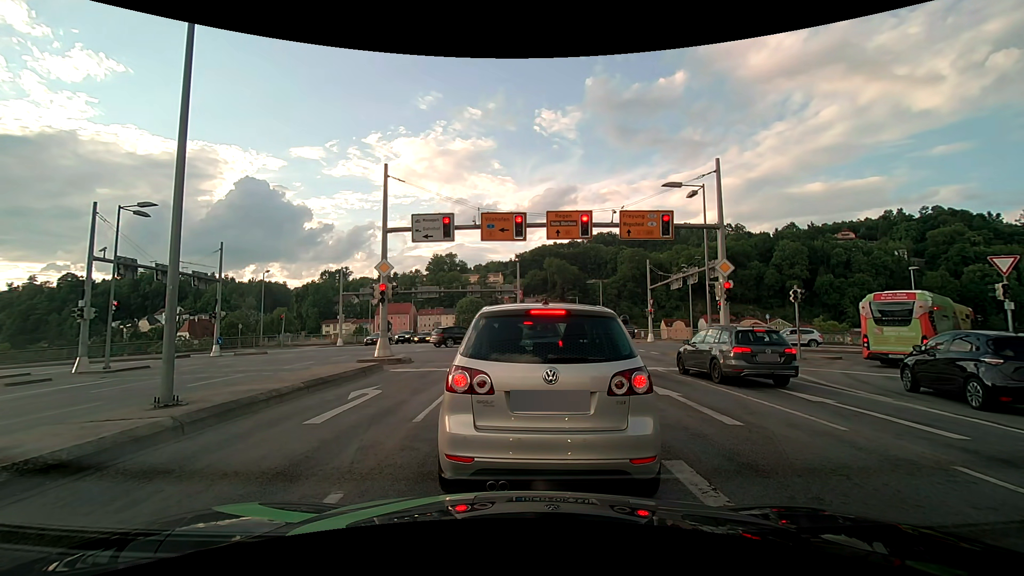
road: primary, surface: asphalt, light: Day
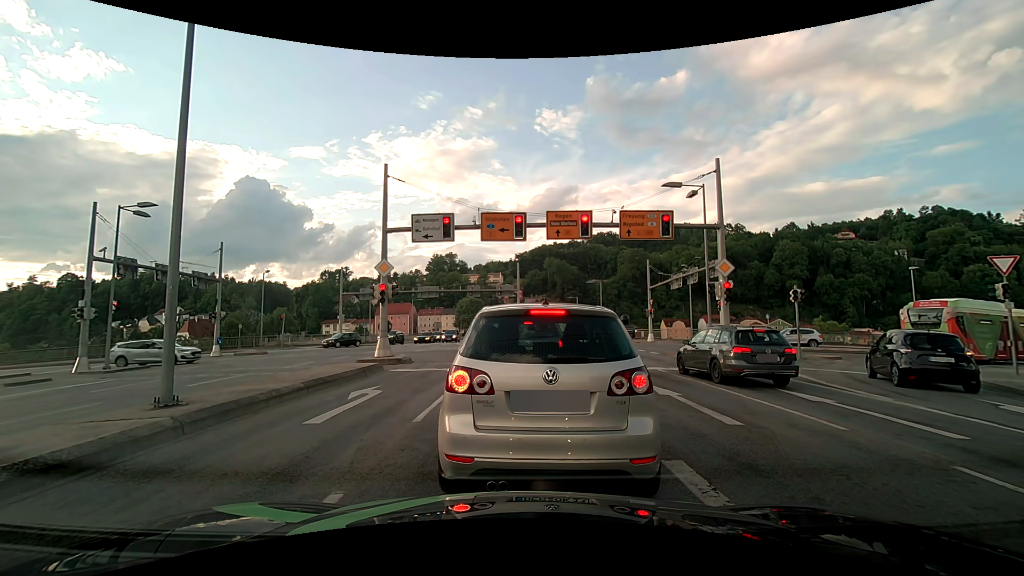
(0.0, 0.0) m; 0°
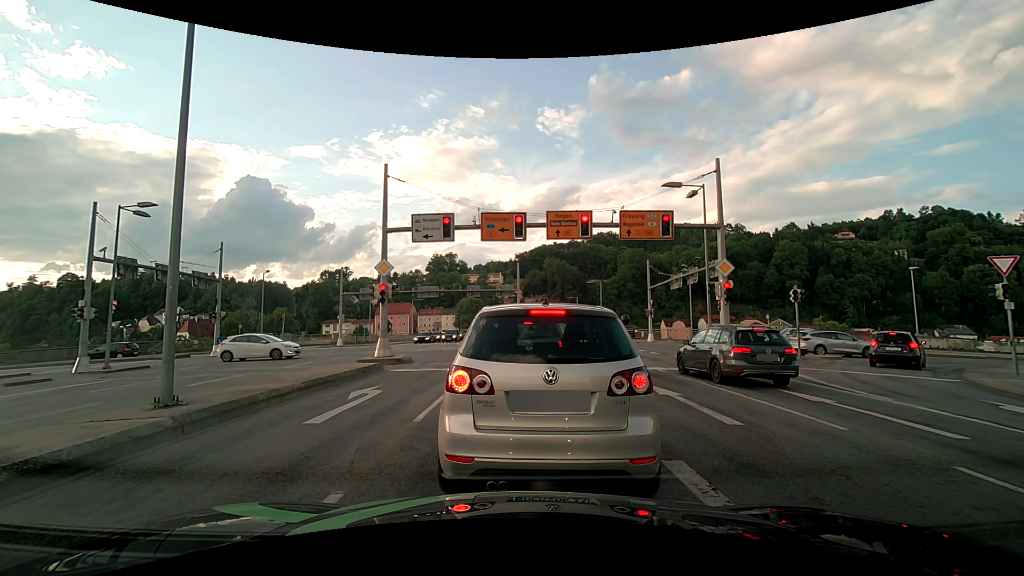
(0.0, 0.0) m; 0°
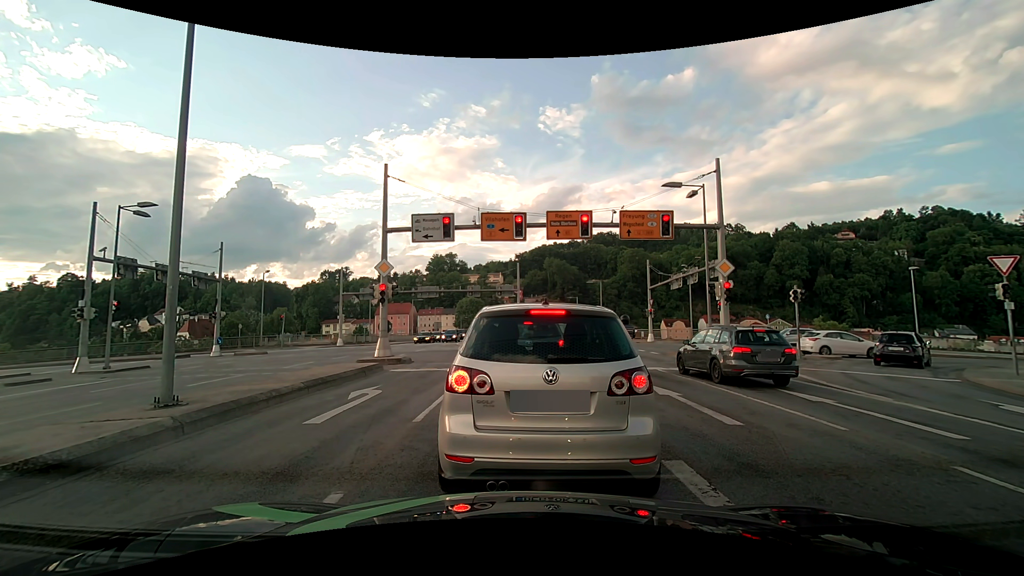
(0.0, 0.0) m; 0°
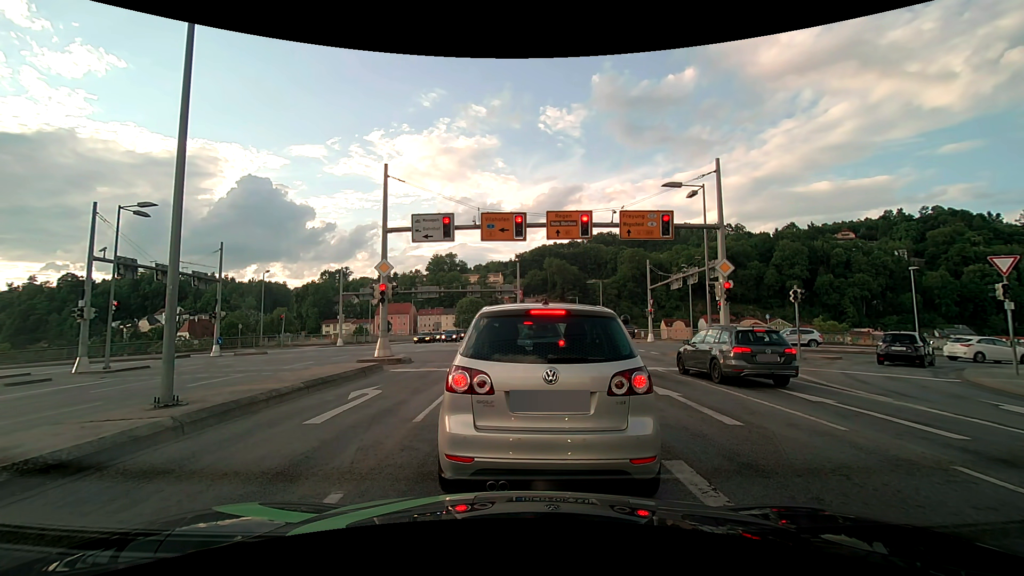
(0.0, 0.0) m; 0°
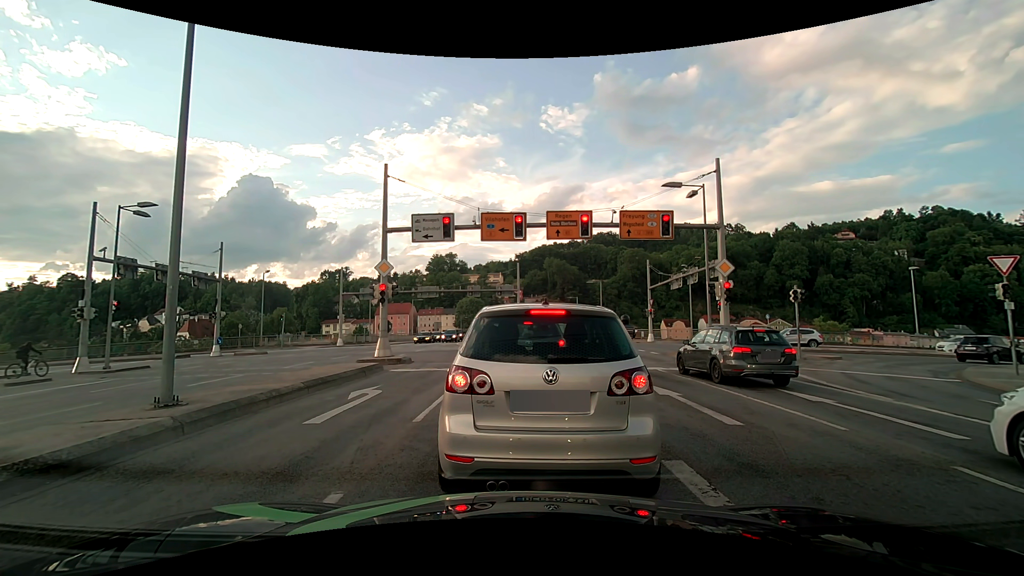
(0.0, 0.0) m; 0°
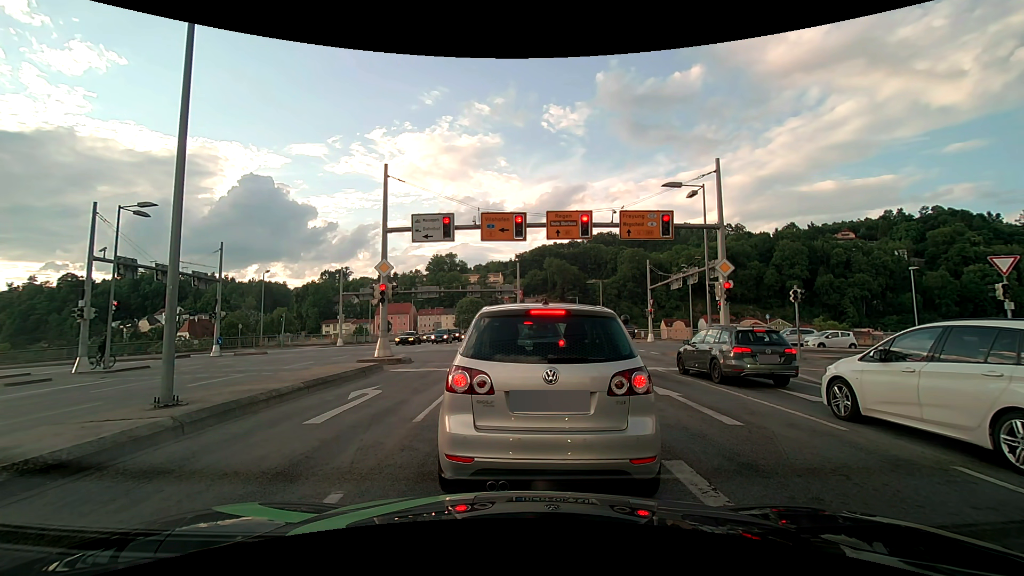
(0.0, 0.0) m; 0°
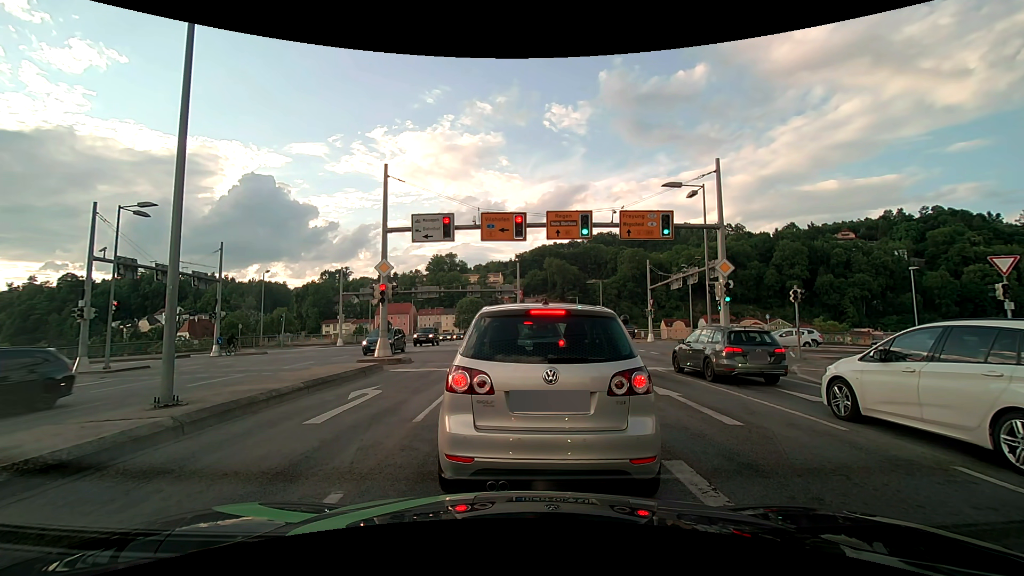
(0.0, 0.0) m; 0°
(0, +10) (+1, +20) (0, +30) (-3, +39) (-10, +46) (-20, +46) (-30, +46) (-40, +46) (-50, +47) (-60, +47) m
